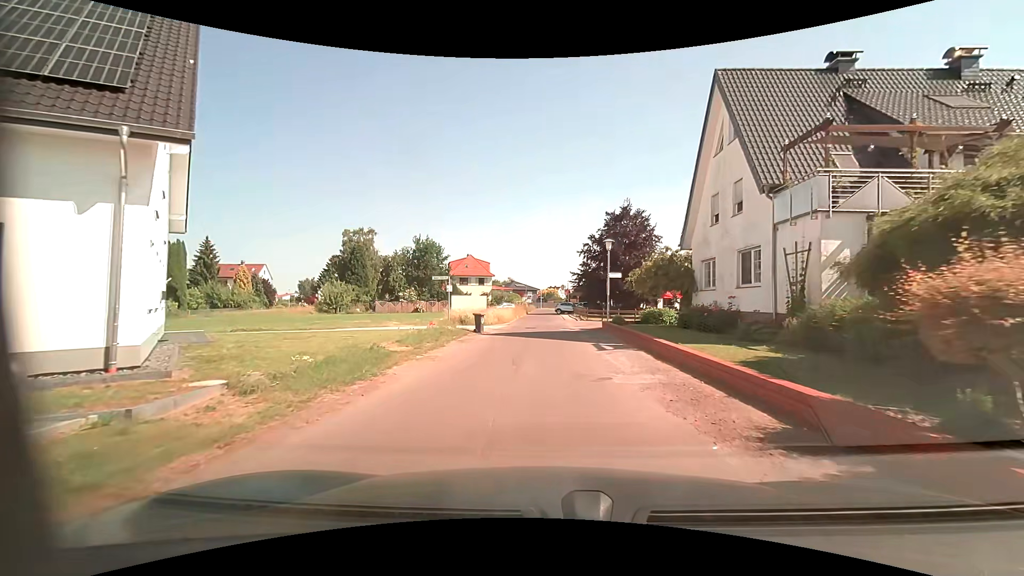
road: residential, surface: asphalt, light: Day
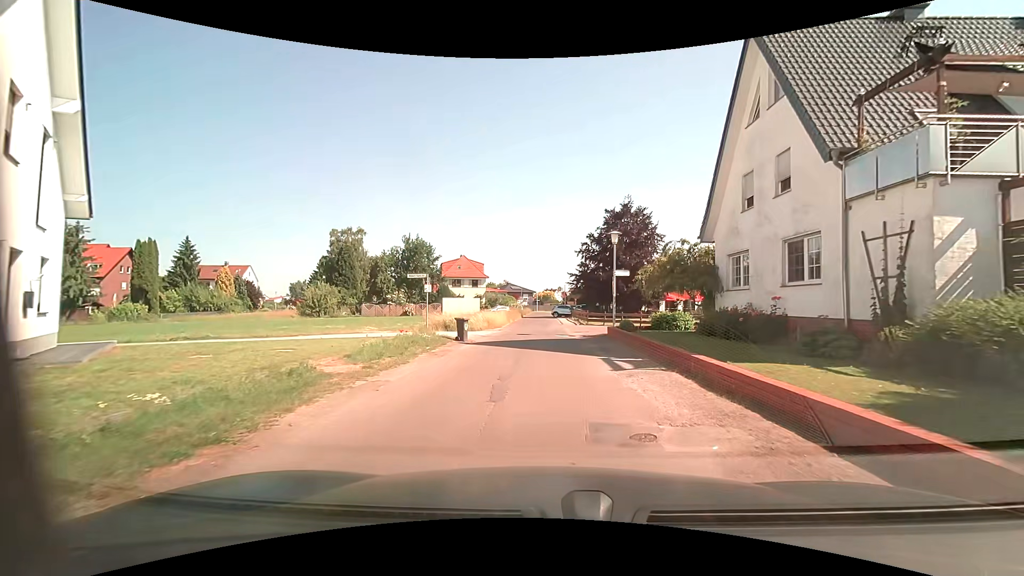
(0.0, +3.8) m; 0°
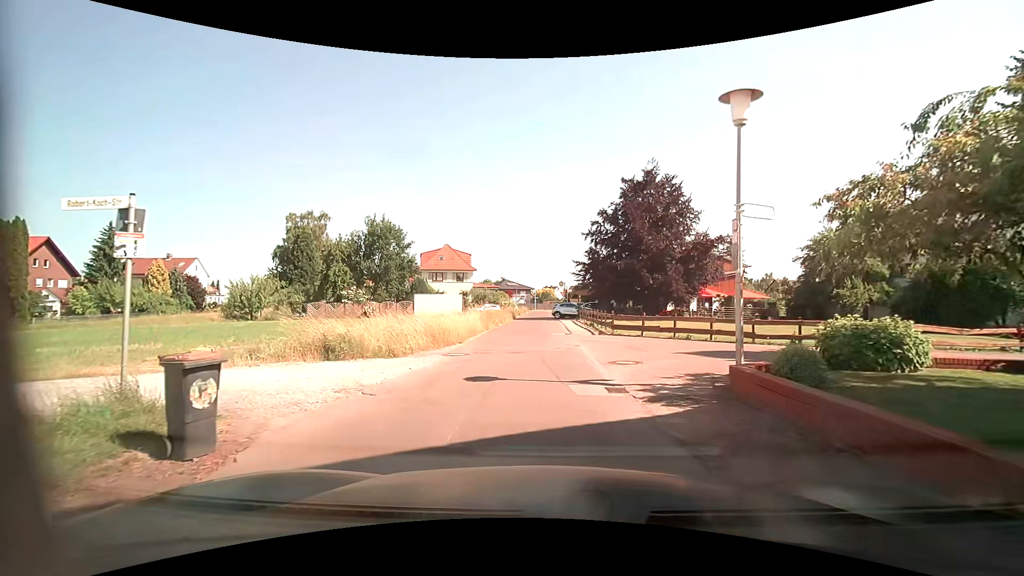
(+0.3, +14.9) m; 0°
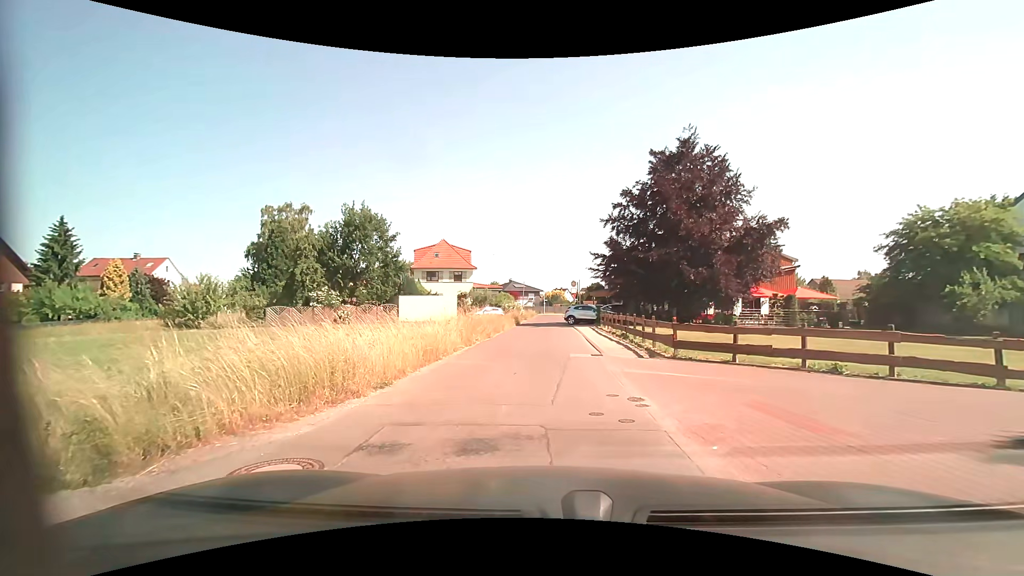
(0.0, +9.6) m; 0°
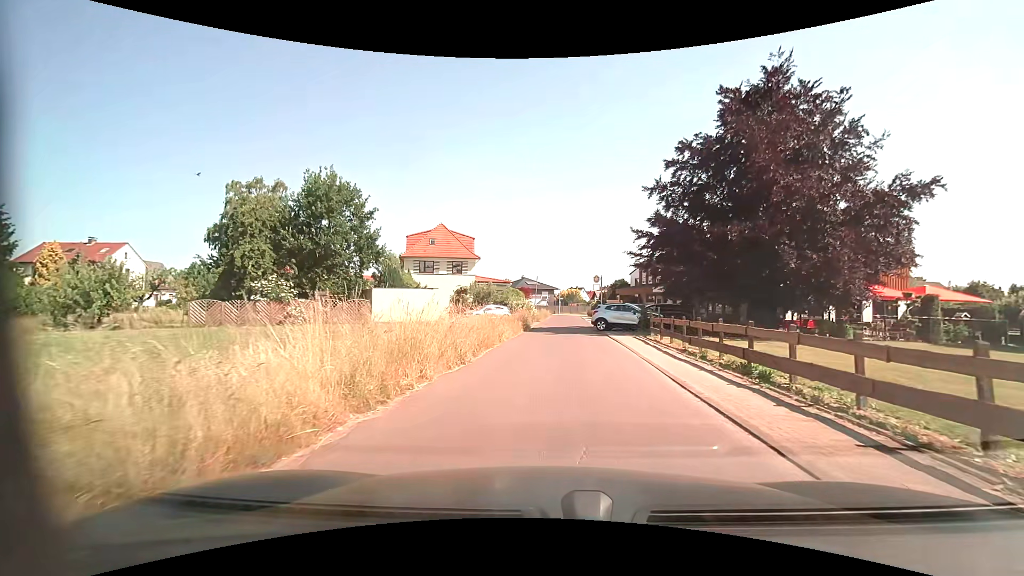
(-0.3, +11.9) m; 0°
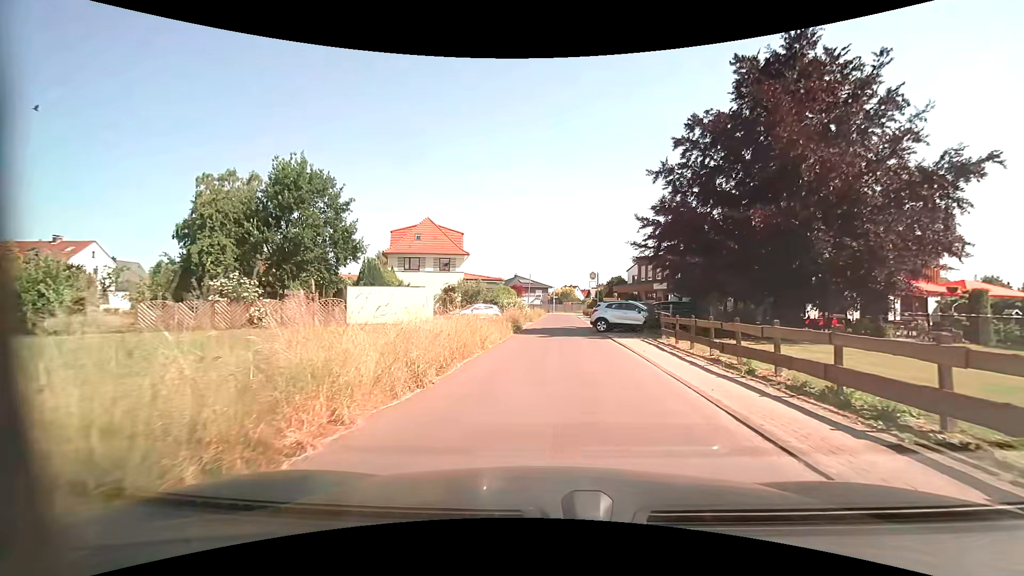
(-0.1, +3.5) m; -1°
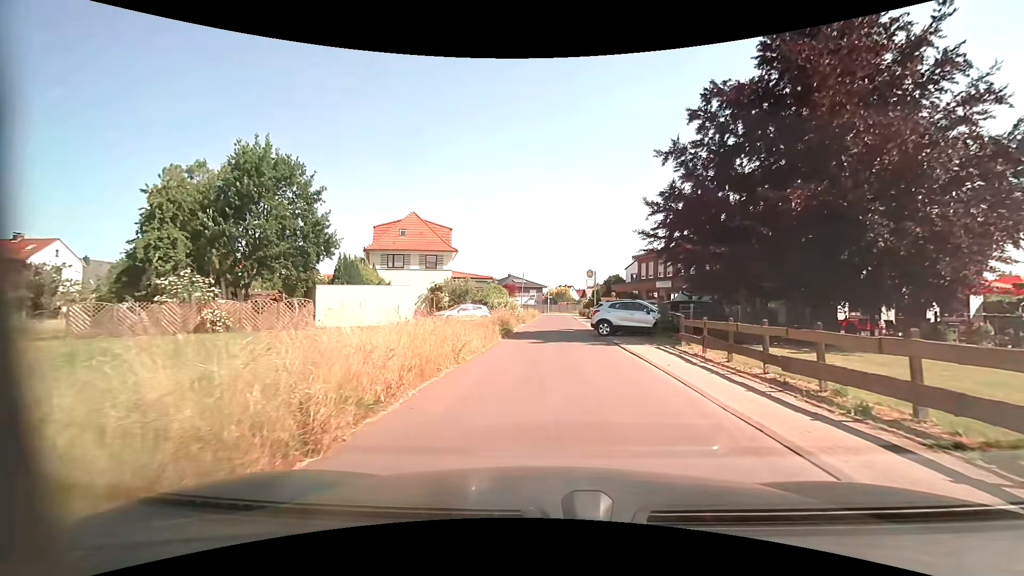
(0.0, +3.7) m; +1°
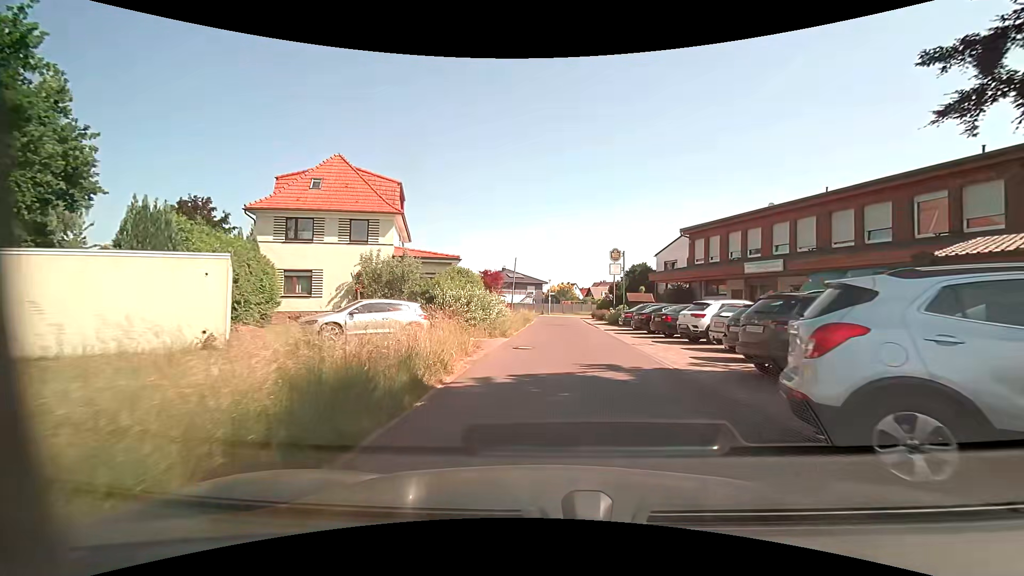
(-0.1, +19.1) m; -1°
(0, +10) (+1, +20) (+2, +30) (+2, +40) (+2, +50) (+1, +60) (-3, +69) (-8, +78) (-13, +86) (-18, +95) m
